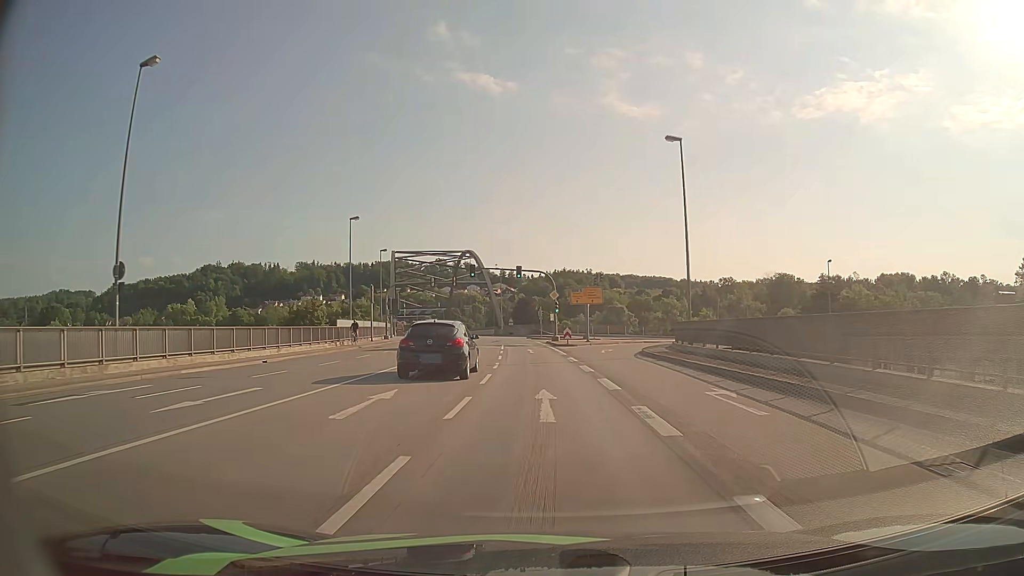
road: primary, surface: asphalt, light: Day
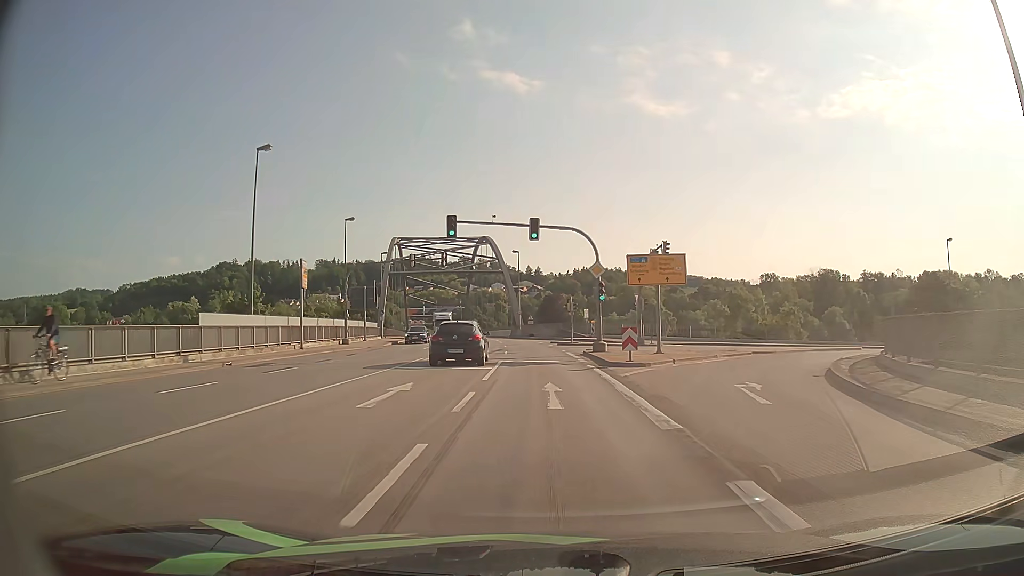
(-0.5, +23.3) m; -2°
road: primary_link
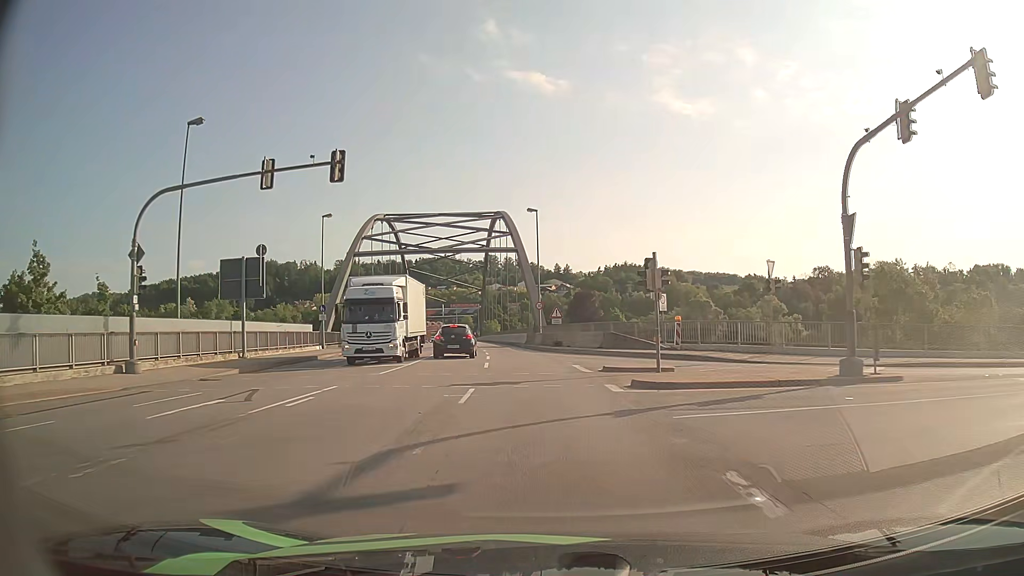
(-0.7, +30.1) m; -2°
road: primary
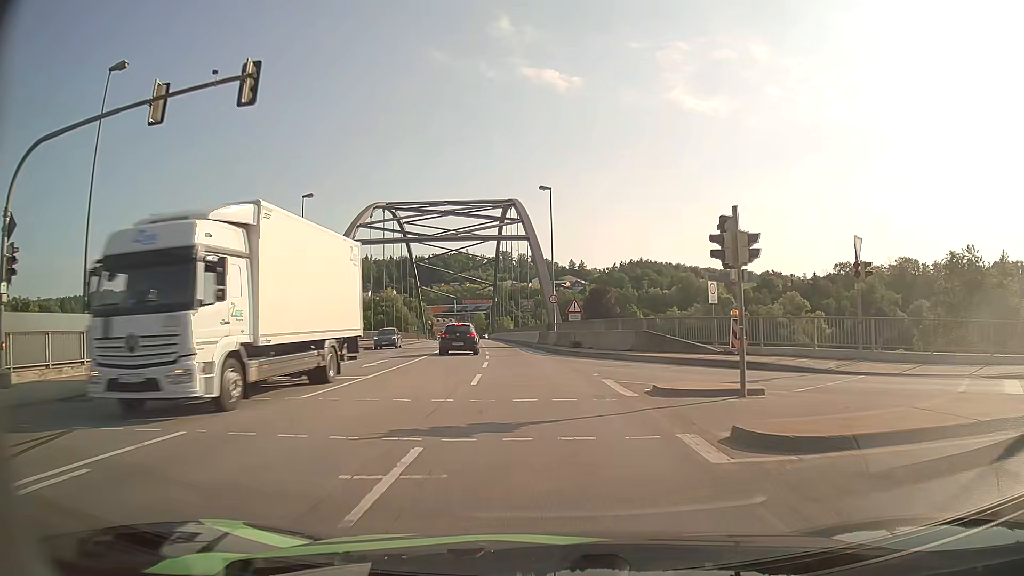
(-0.1, +7.3) m; -1°
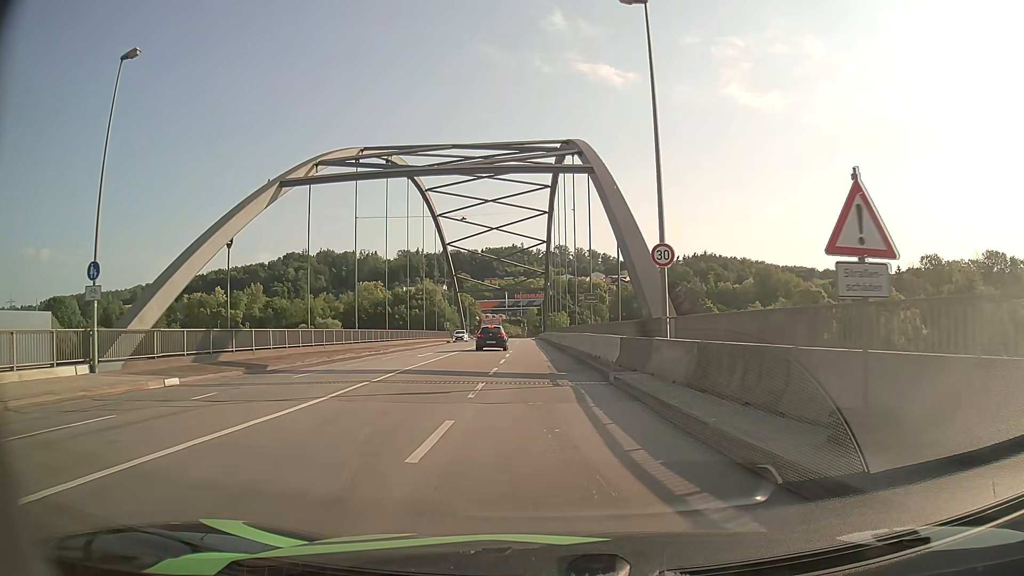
(-1.1, +26.4) m; -5°
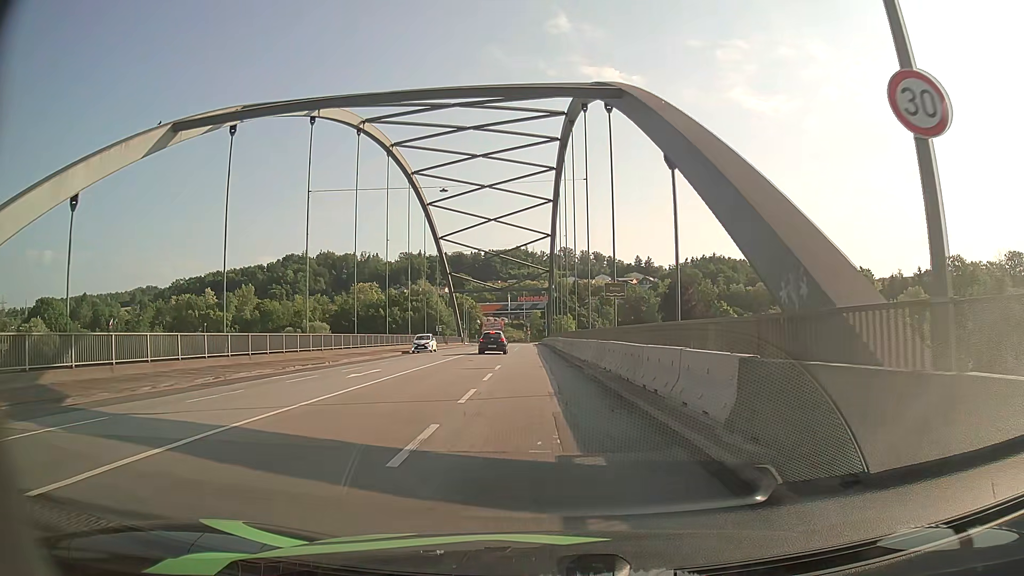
(0.0, +12.2) m; 0°
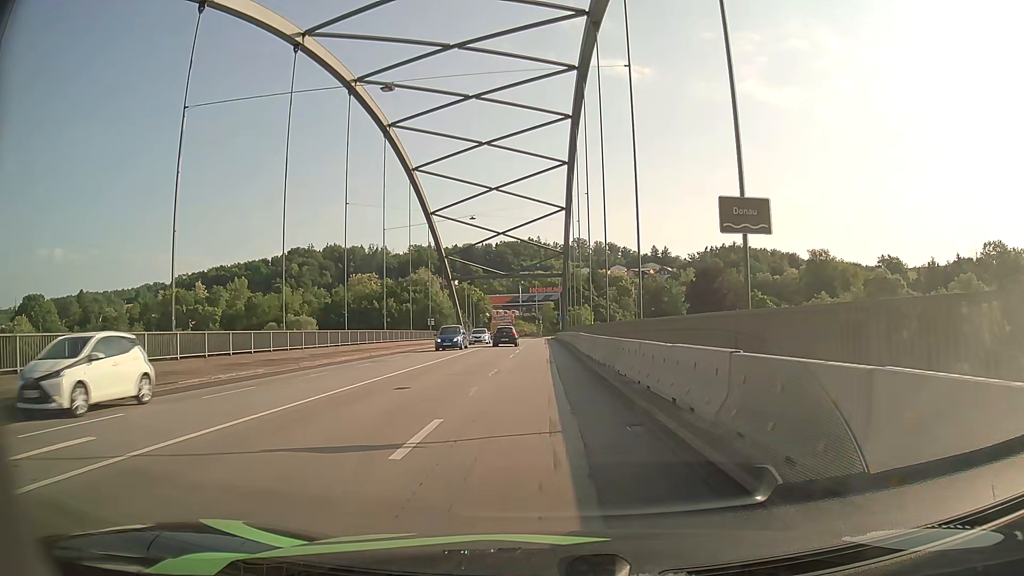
(-0.2, +17.6) m; -1°
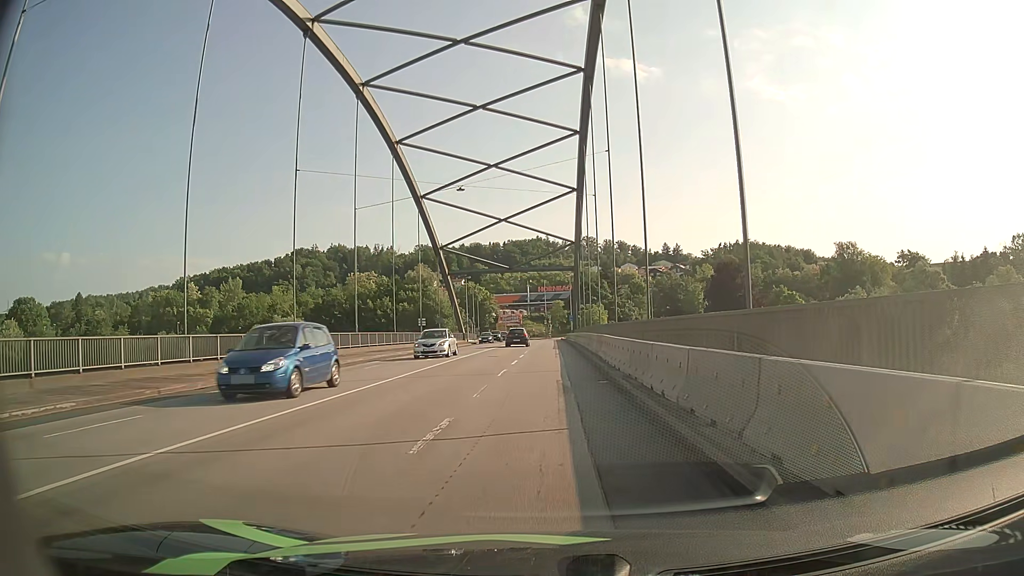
(-0.1, +11.8) m; -1°
(0, +10) (0, +20) (0, +30) (0, +40) (0, +50) (0, +60) (0, +70) (0, +80) (0, +90) (0, +100) m
